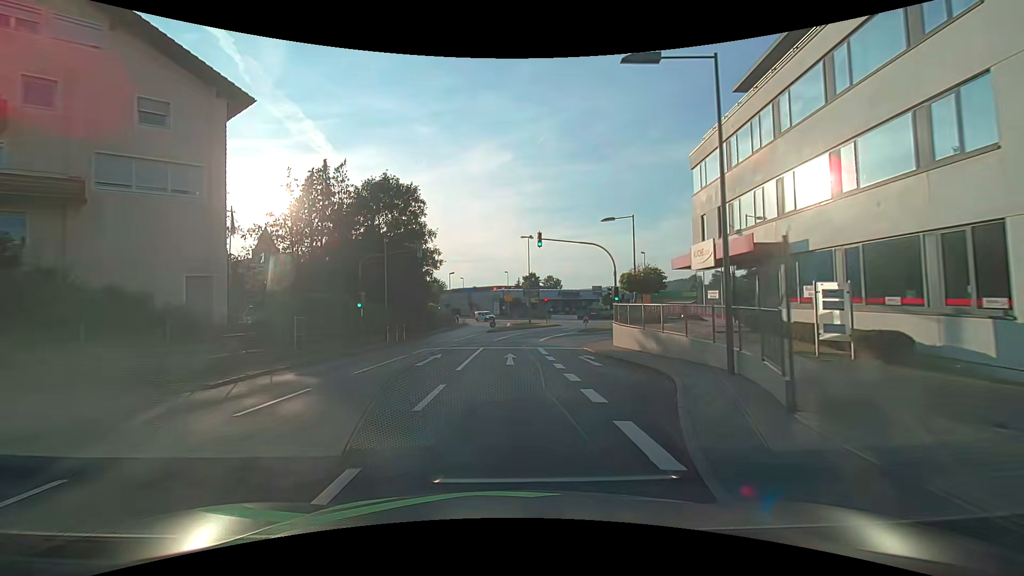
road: tertiary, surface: asphalt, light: Day
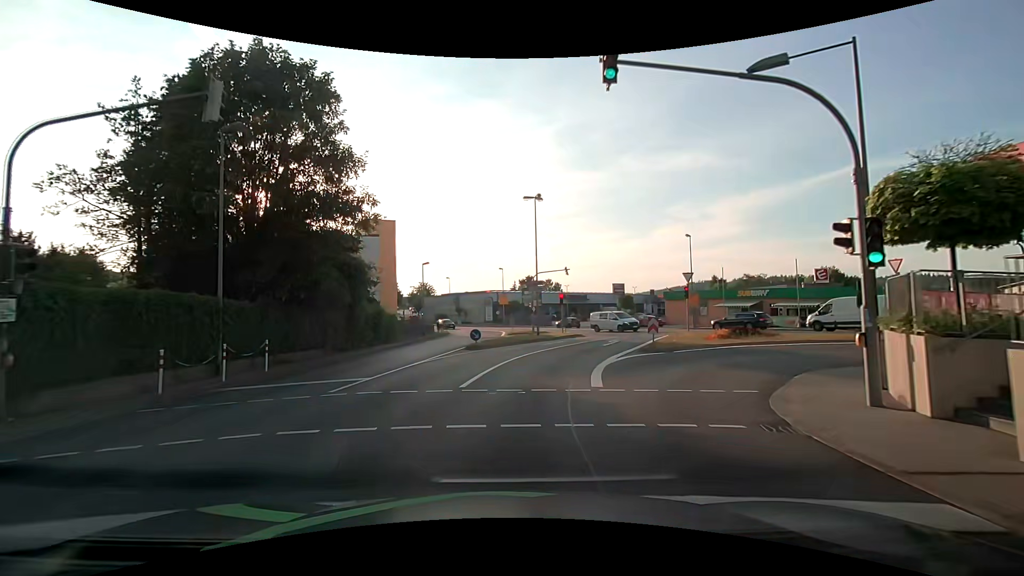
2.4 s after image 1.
(+0.2, +20.6) m; +1°
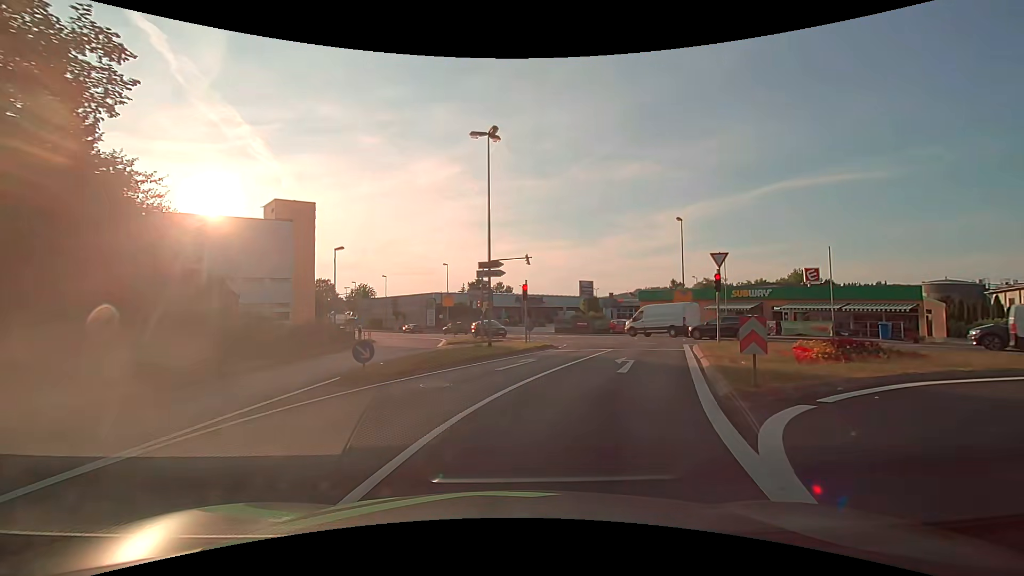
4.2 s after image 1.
(+0.4, +12.9) m; +4°
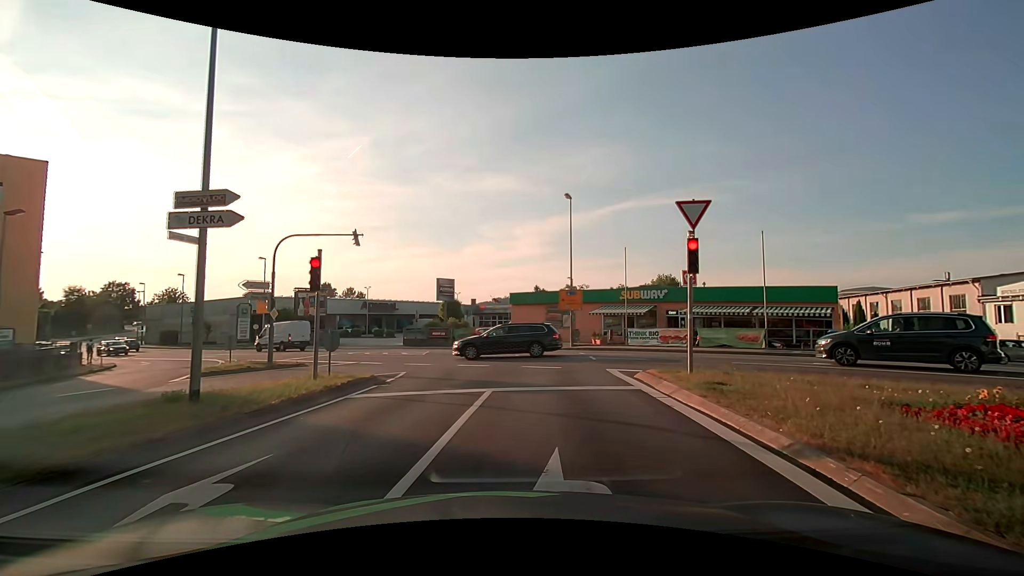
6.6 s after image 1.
(+1.6, +12.3) m; +17°
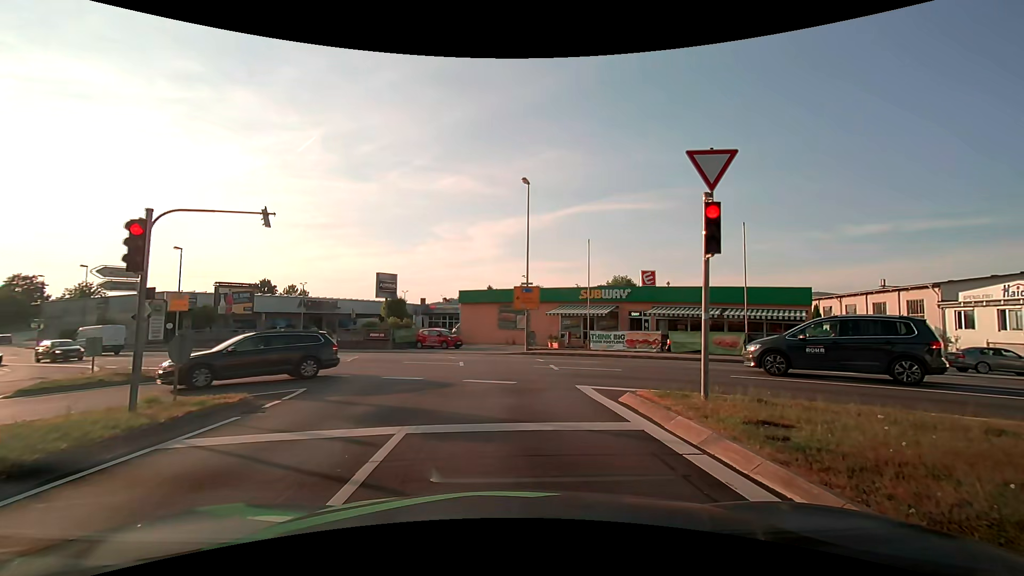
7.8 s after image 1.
(+0.2, +4.0) m; +5°
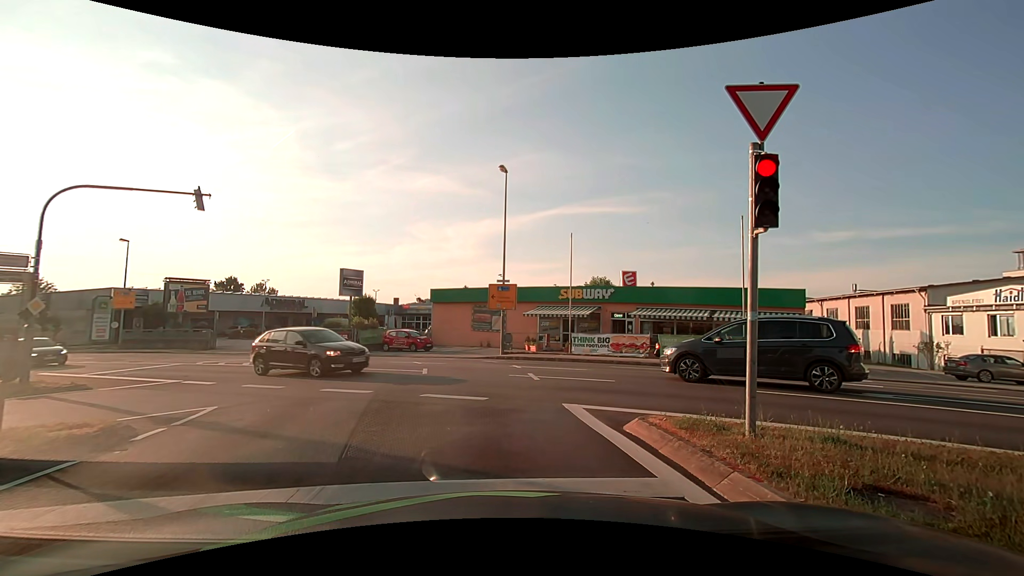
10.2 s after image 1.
(0.0, +2.4) m; +1°
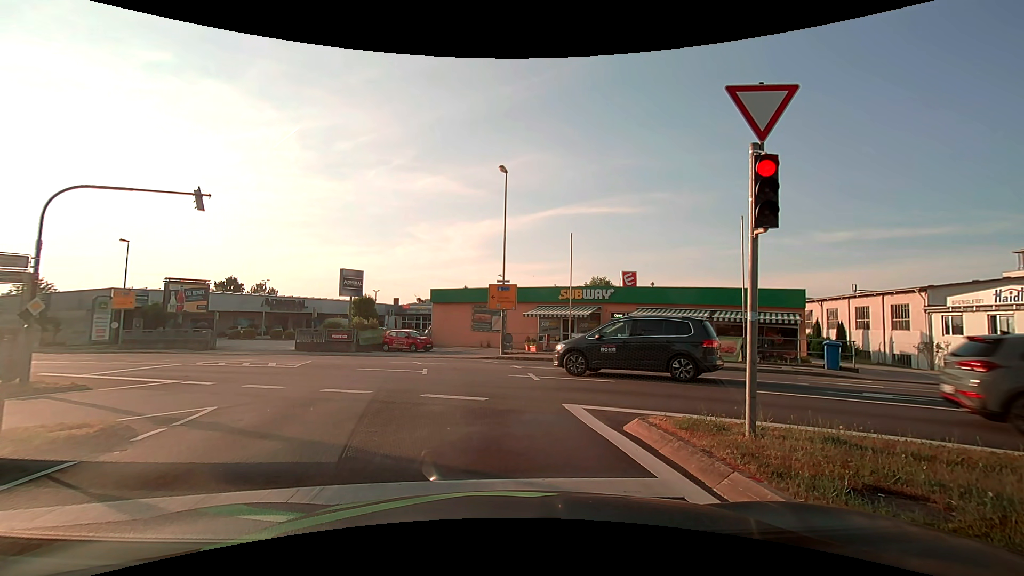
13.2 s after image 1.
(0.0, +0.1) m; 0°
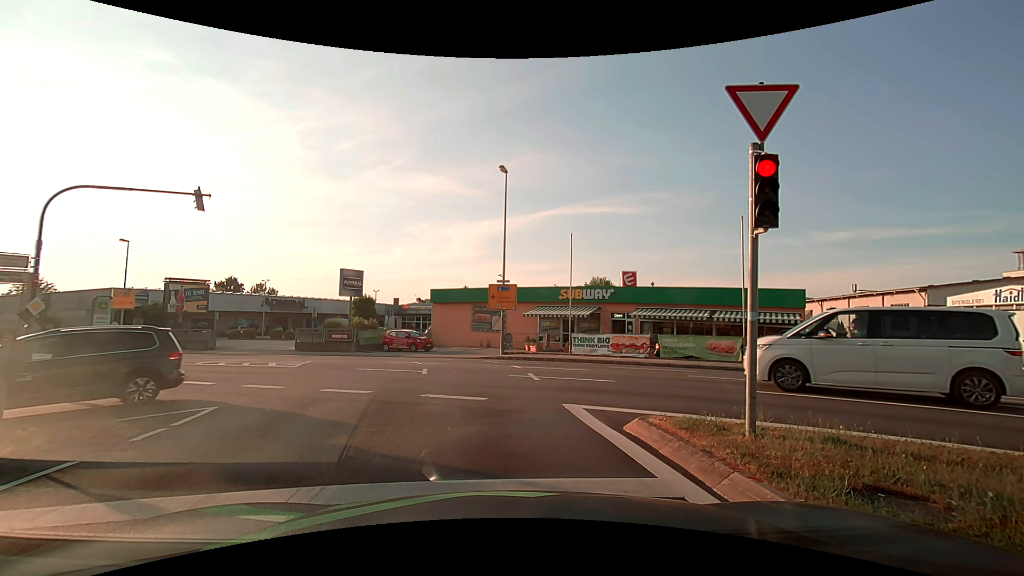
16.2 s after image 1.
(0.0, 0.0) m; 0°
(0, +10) (-1, +20) (-5, +29) (-13, +35) (-21, +40) (-30, +45) (-39, +50) (-48, +55) (-56, +60) (-65, +64) m
